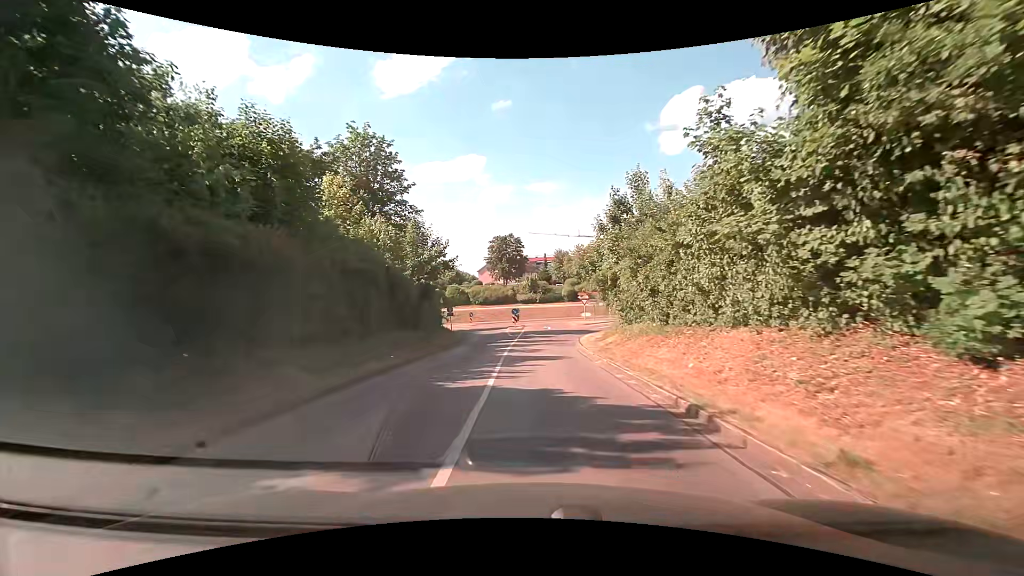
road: secondary_link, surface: asphalt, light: Day
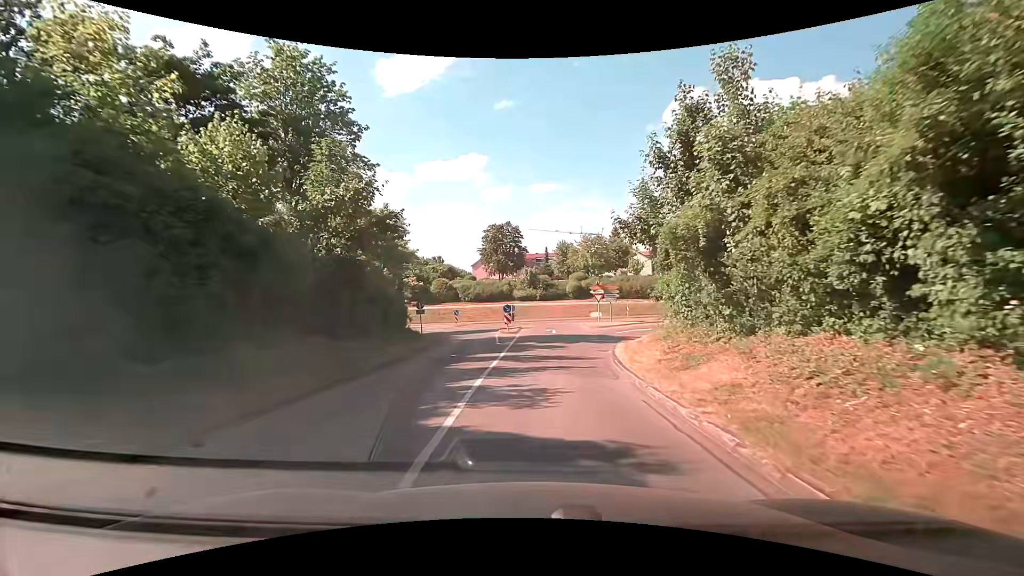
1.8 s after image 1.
(0.0, +12.2) m; +1°
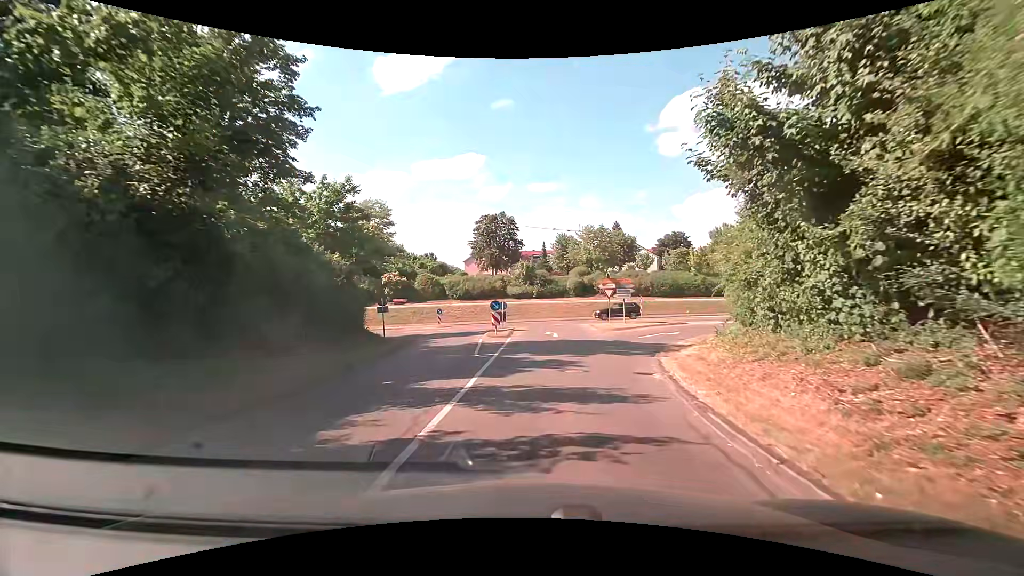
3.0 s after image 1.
(-0.1, +7.9) m; -1°
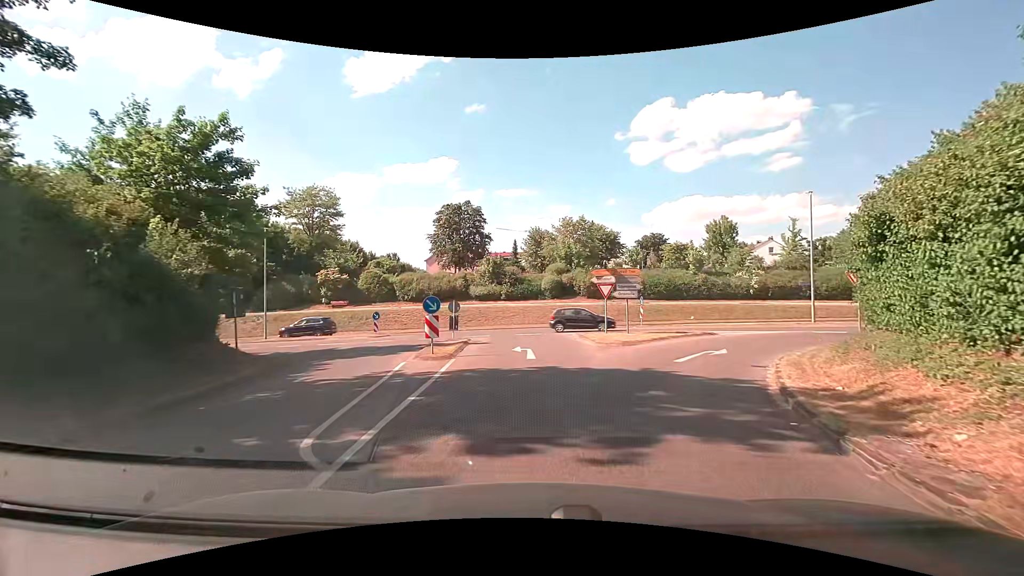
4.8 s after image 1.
(+0.2, +10.8) m; +4°
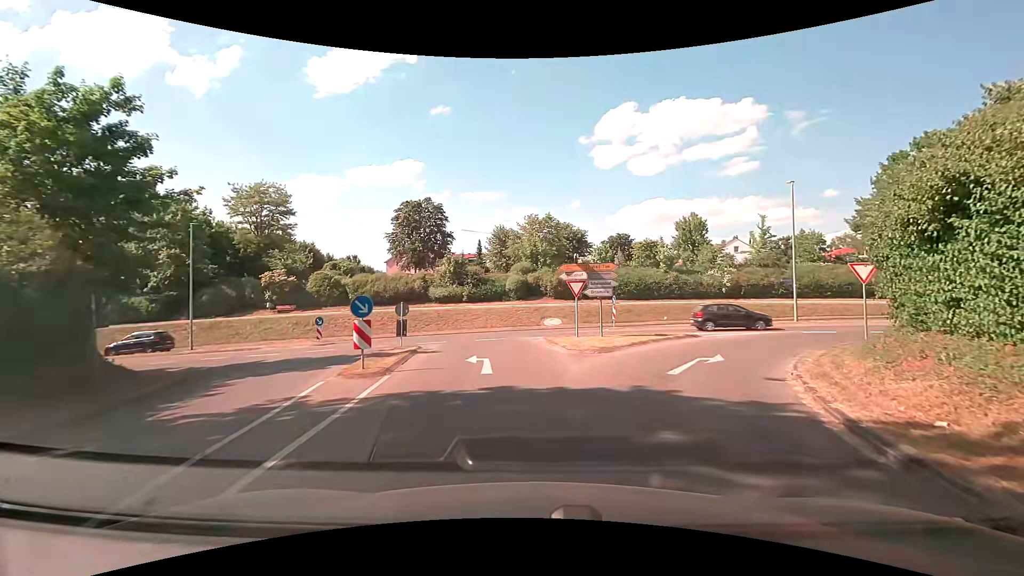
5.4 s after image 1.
(+0.1, +3.2) m; +4°
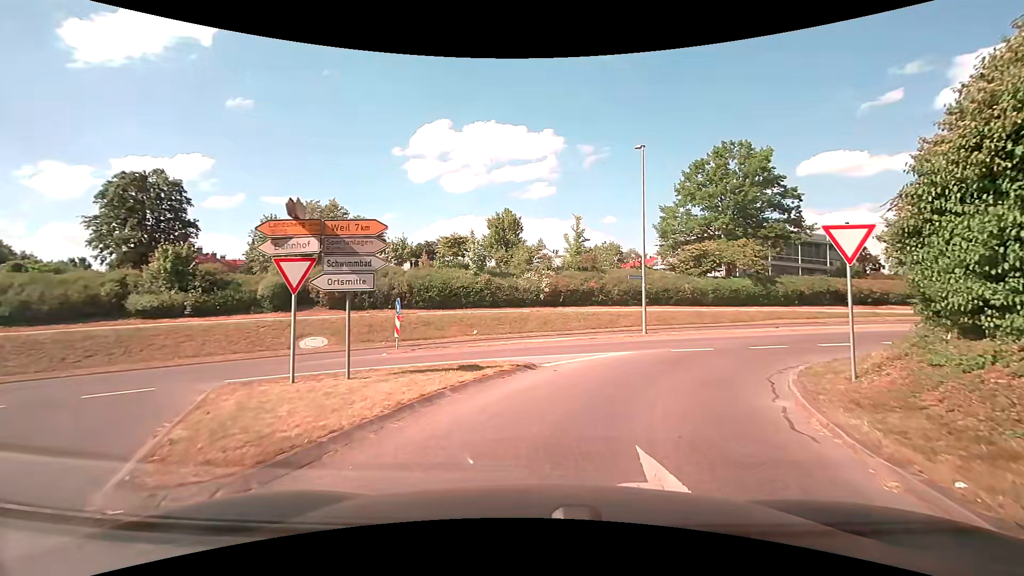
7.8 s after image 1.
(+1.7, +11.2) m; +20°
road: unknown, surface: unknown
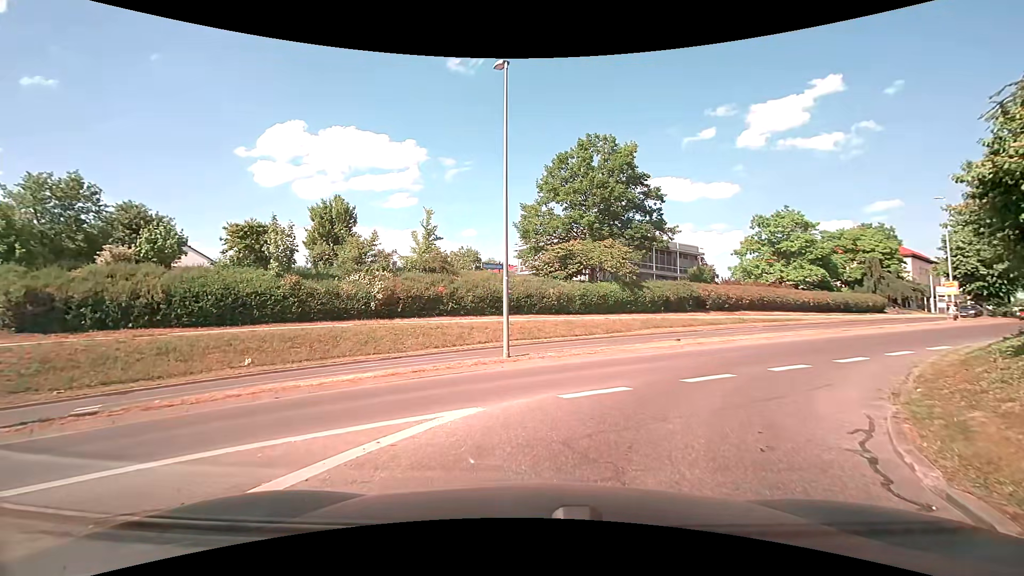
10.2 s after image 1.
(+1.1, +8.5) m; +16°
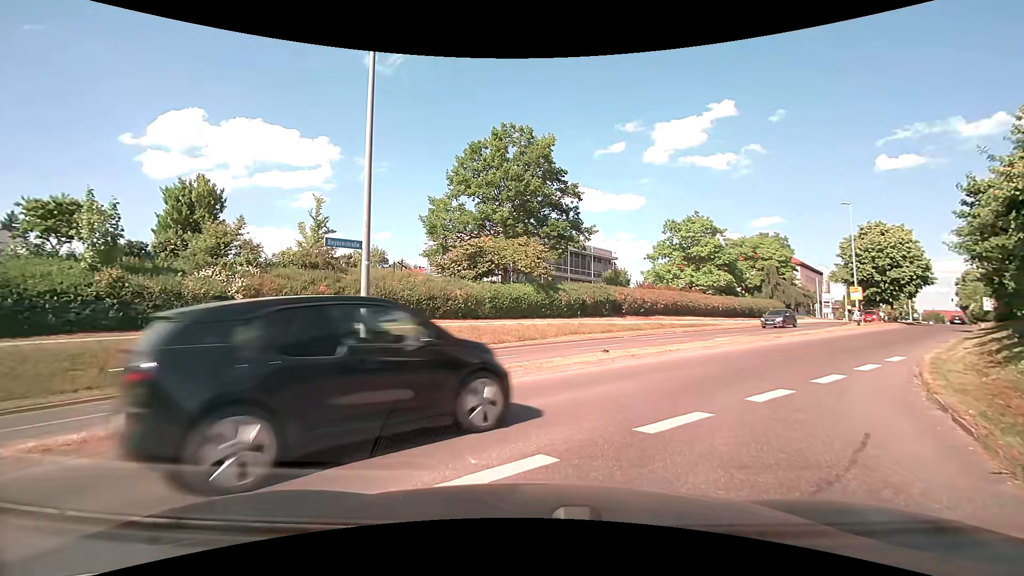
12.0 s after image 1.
(+0.3, +4.3) m; +8°
(+2, +10) (+9, +17) (+15, +24) (+22, +32) (+29, +39) (+36, +47) (+42, +54) (+49, +62) (+55, +69) (+62, +77) m
